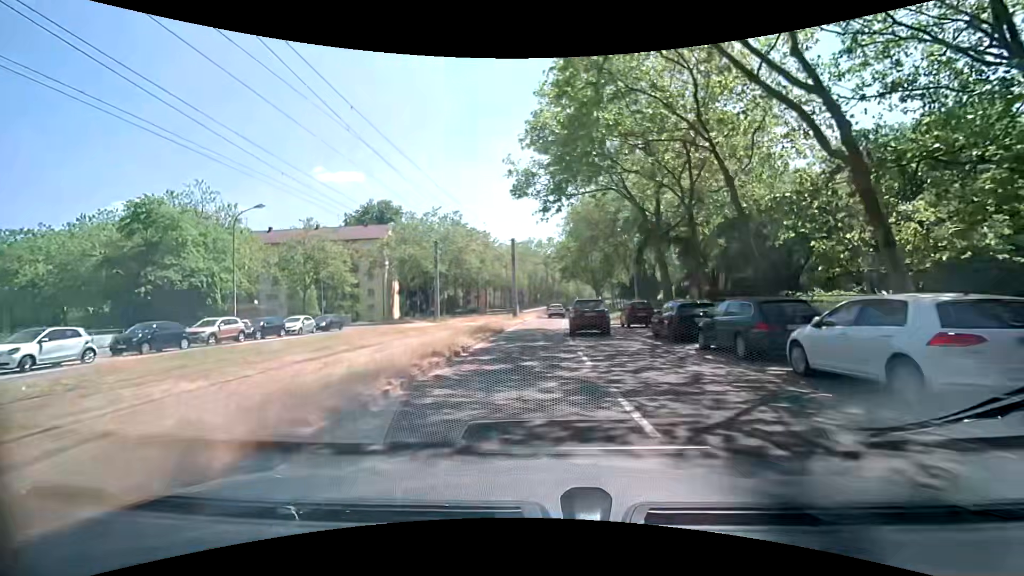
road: tertiary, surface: asphalt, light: Day
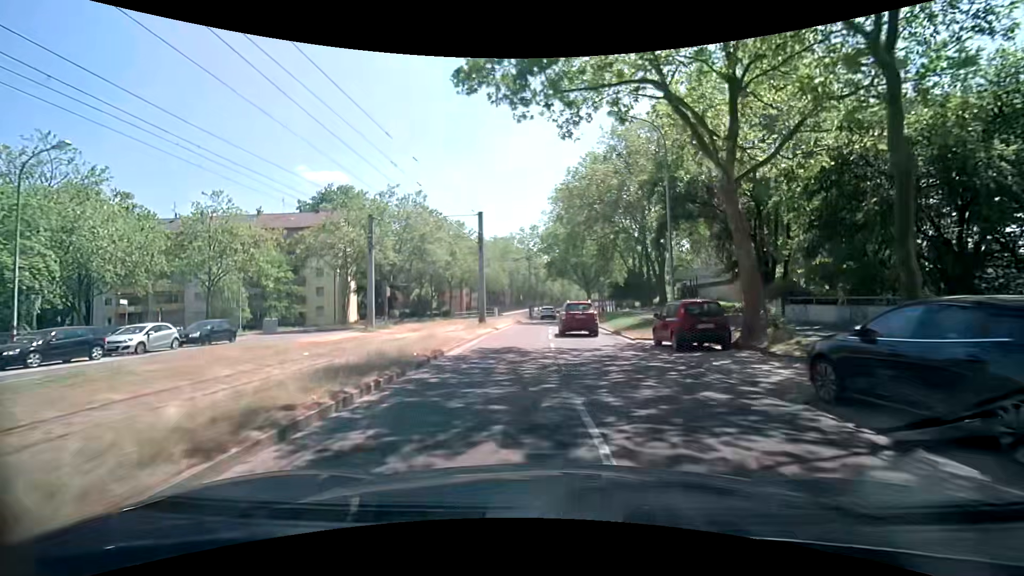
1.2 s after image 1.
(+0.2, +13.4) m; +2°
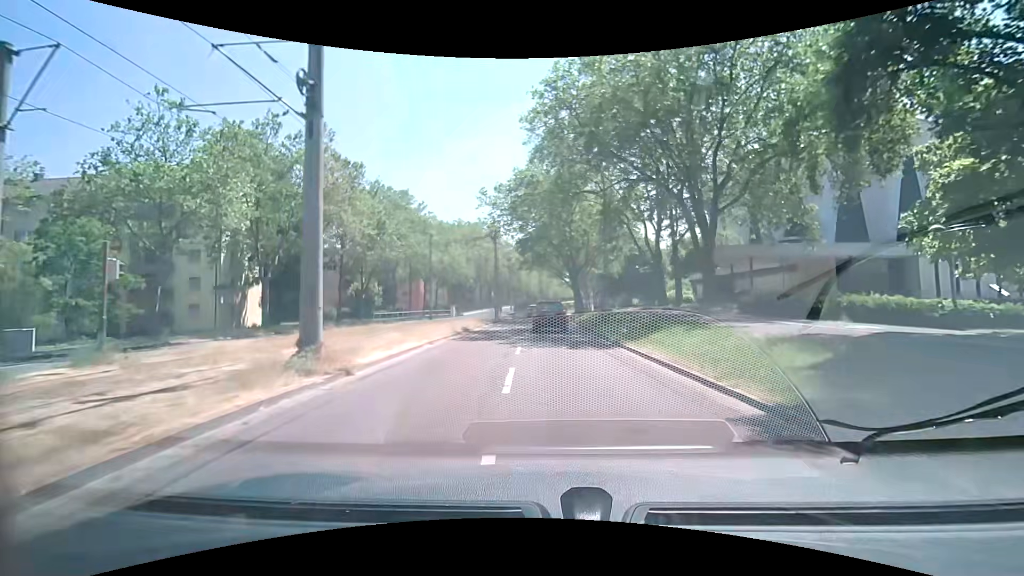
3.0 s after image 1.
(+0.4, +20.8) m; +3°
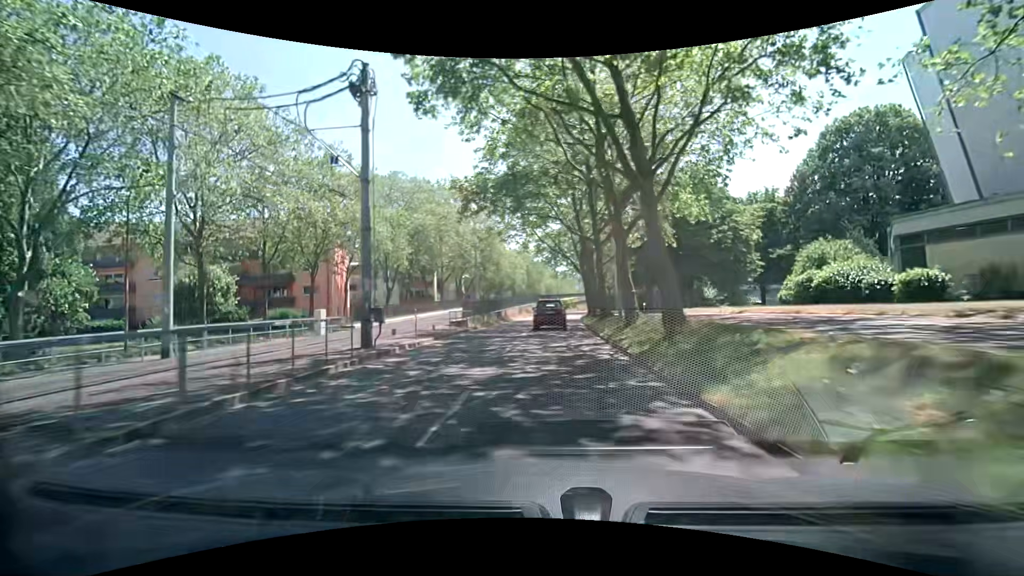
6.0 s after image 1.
(+0.5, +36.4) m; +1°
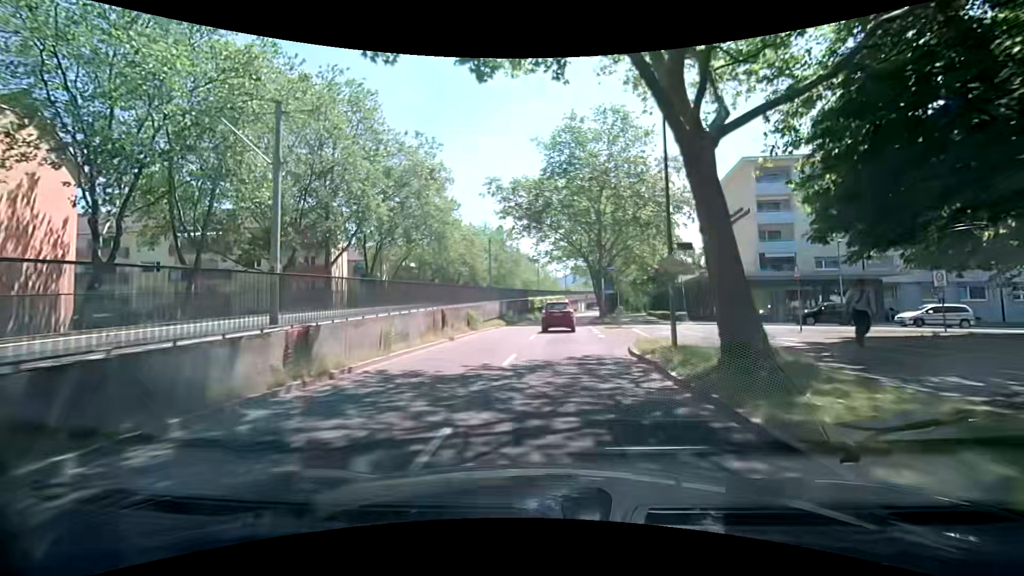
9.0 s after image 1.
(+0.8, +37.9) m; +2°
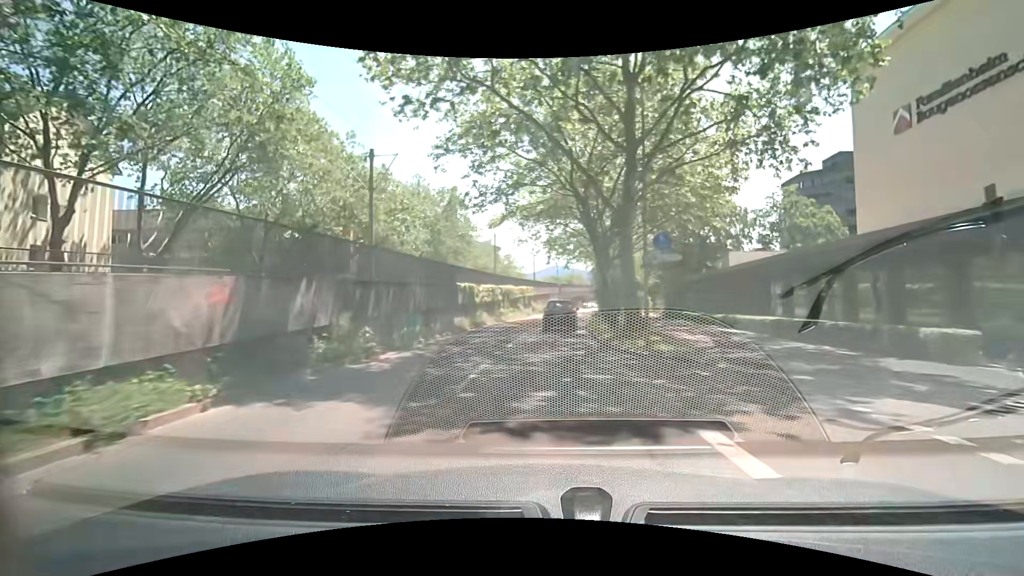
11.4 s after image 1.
(+1.3, +30.8) m; +4°
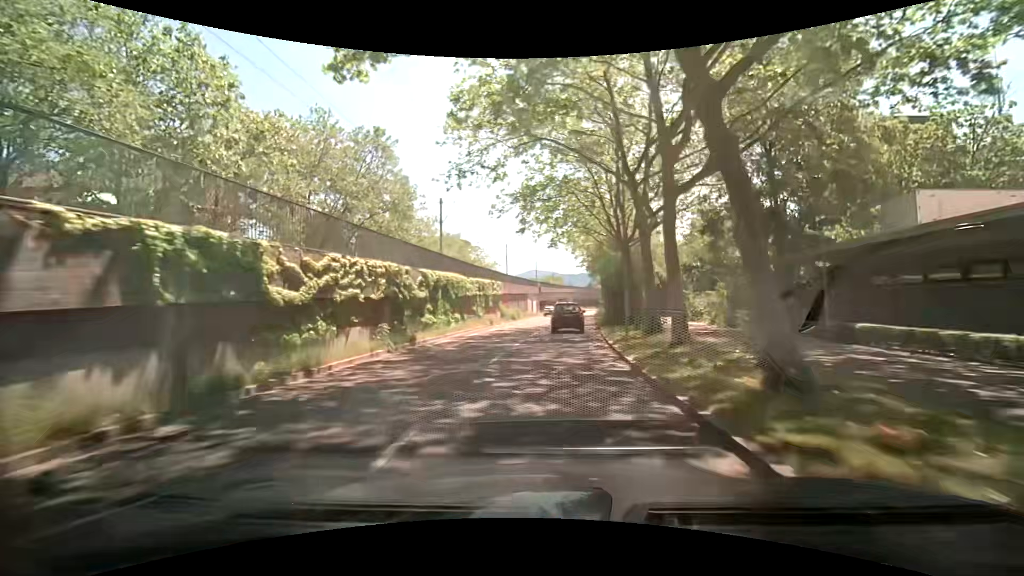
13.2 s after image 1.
(+0.5, +23.0) m; +3°
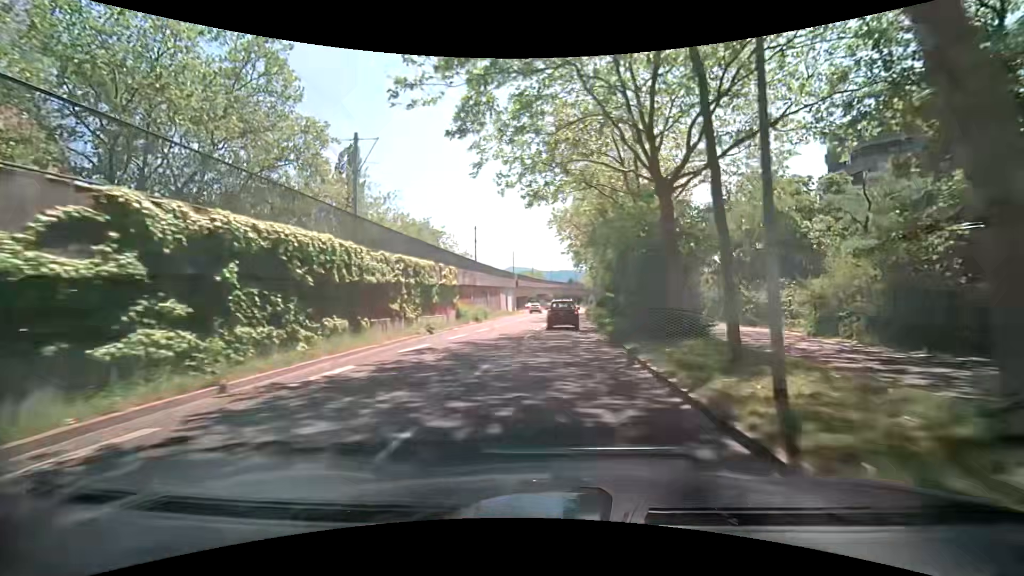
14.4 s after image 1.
(+0.3, +15.3) m; +2°
(0, +10) (+1, +20) (+1, +30) (+2, +40) (+2, +50) (+3, +60) (+4, +70) (+5, +80) (+5, +90) (+6, +100) m
